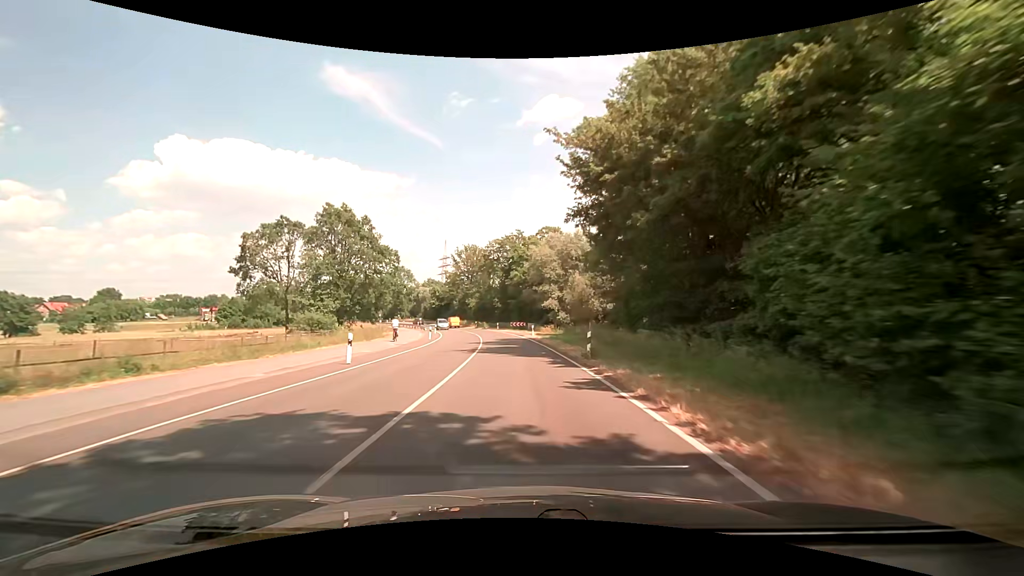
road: secondary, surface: asphalt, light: Day
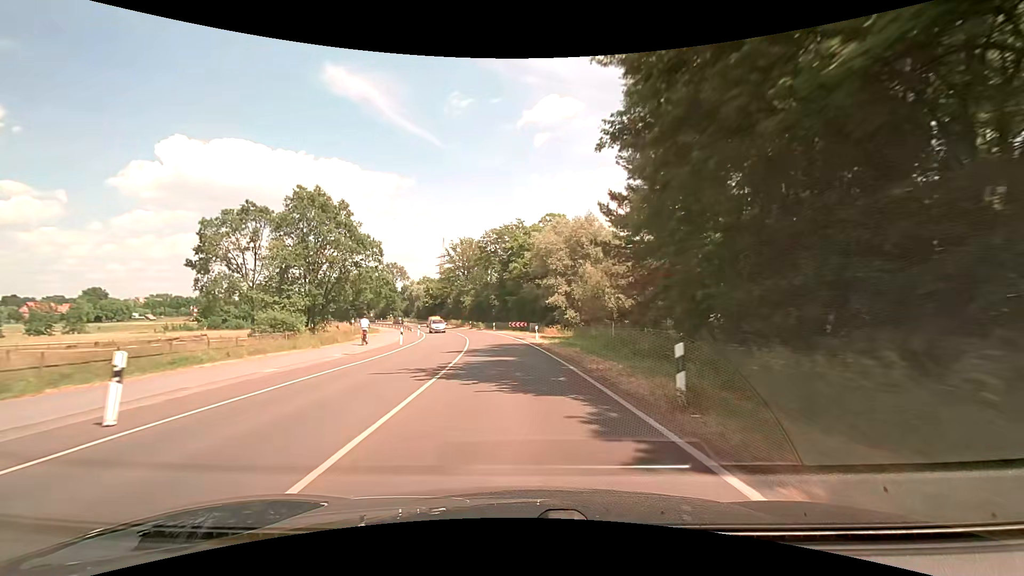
(0.0, +10.5) m; -1°
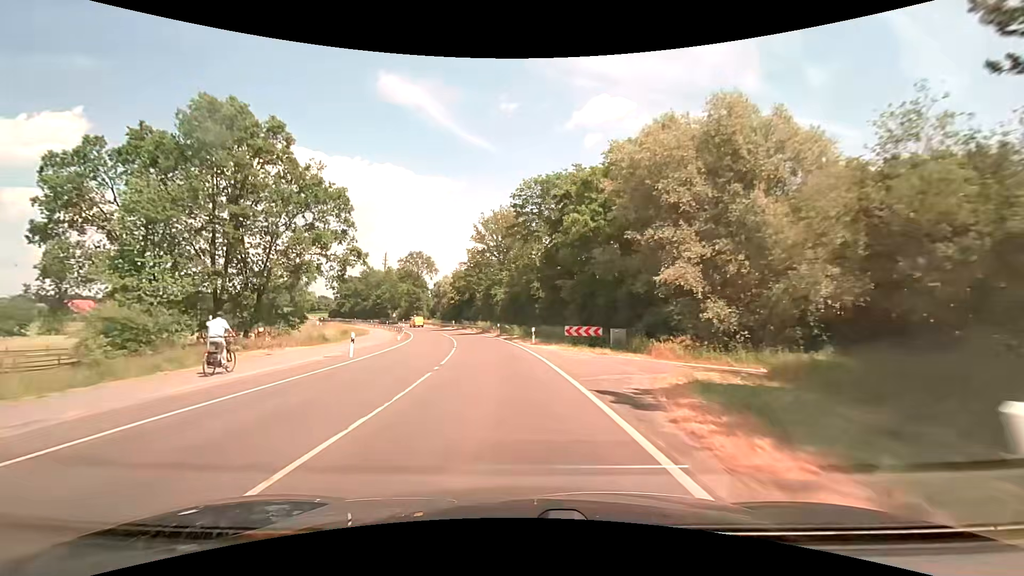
(-0.7, +30.8) m; -4°
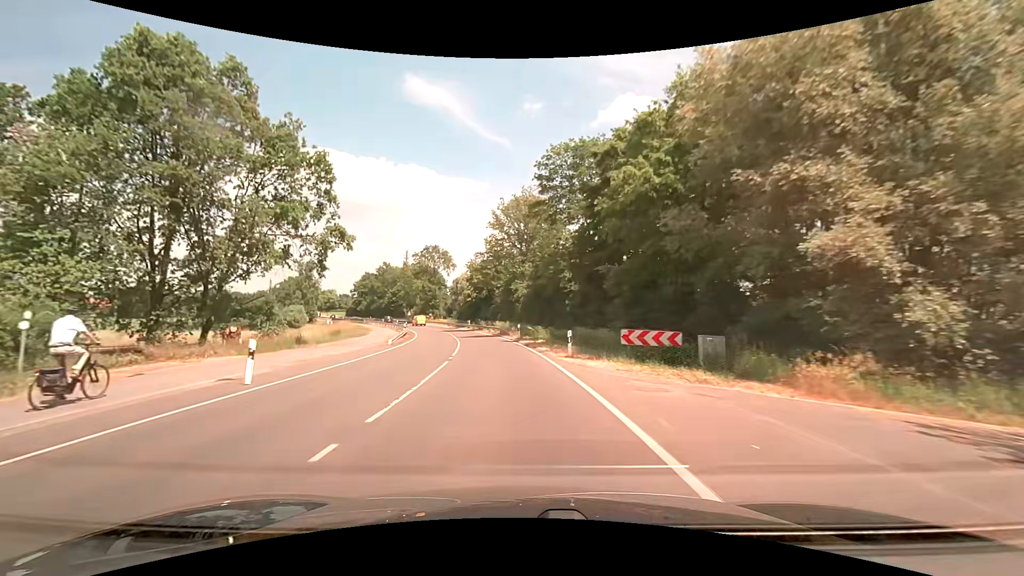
(-0.4, +10.1) m; -4°
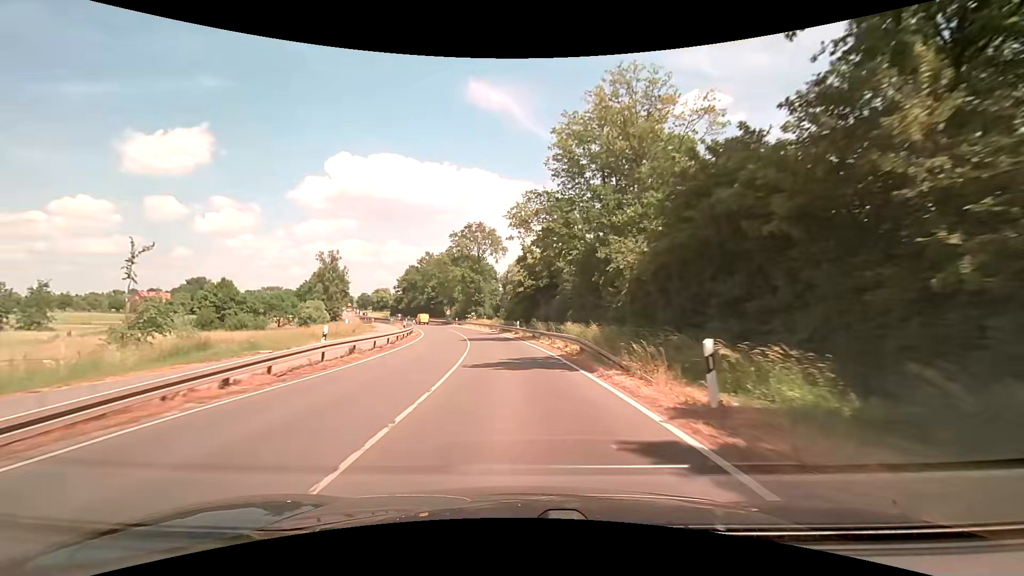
(-1.9, +29.8) m; -7°
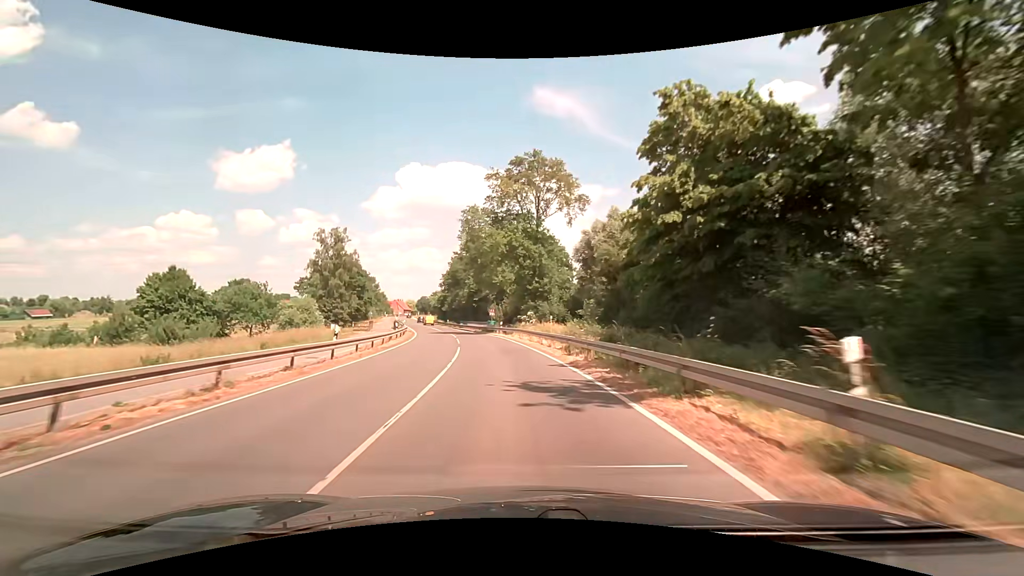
(-2.6, +39.0) m; -8°
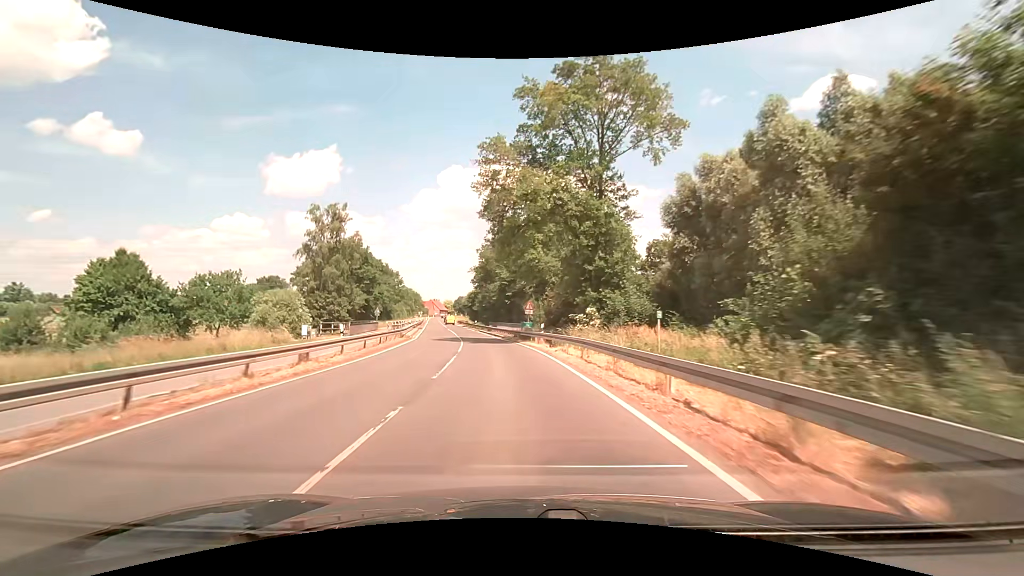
(-0.7, +19.2) m; -4°
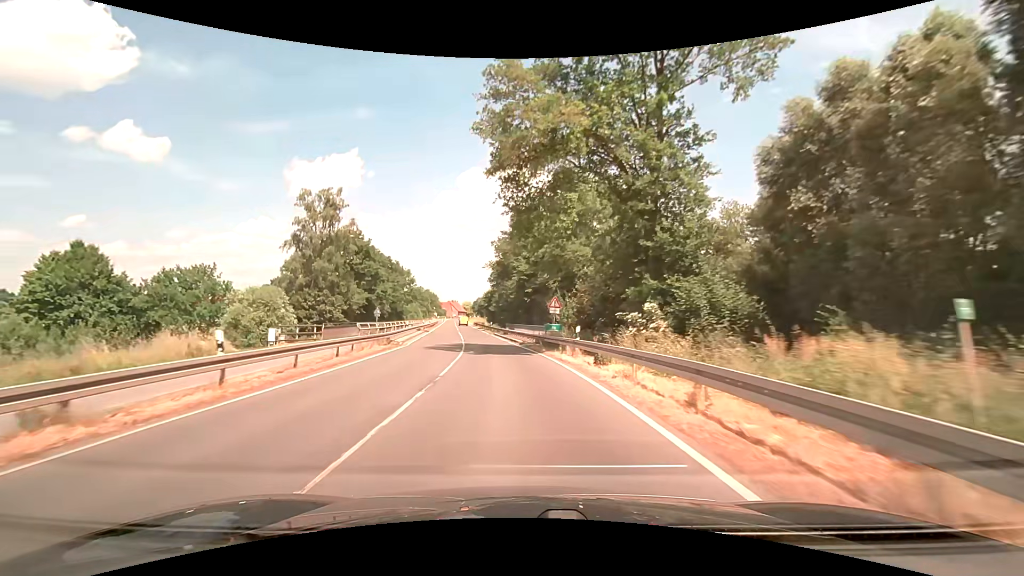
(-0.2, +9.5) m; -2°
(0, +10) (-1, +20) (-2, +30) (-3, +40) (-4, +50) (-6, +60) (-7, +70) (-9, +79) (-10, +89) (-11, +99) m
